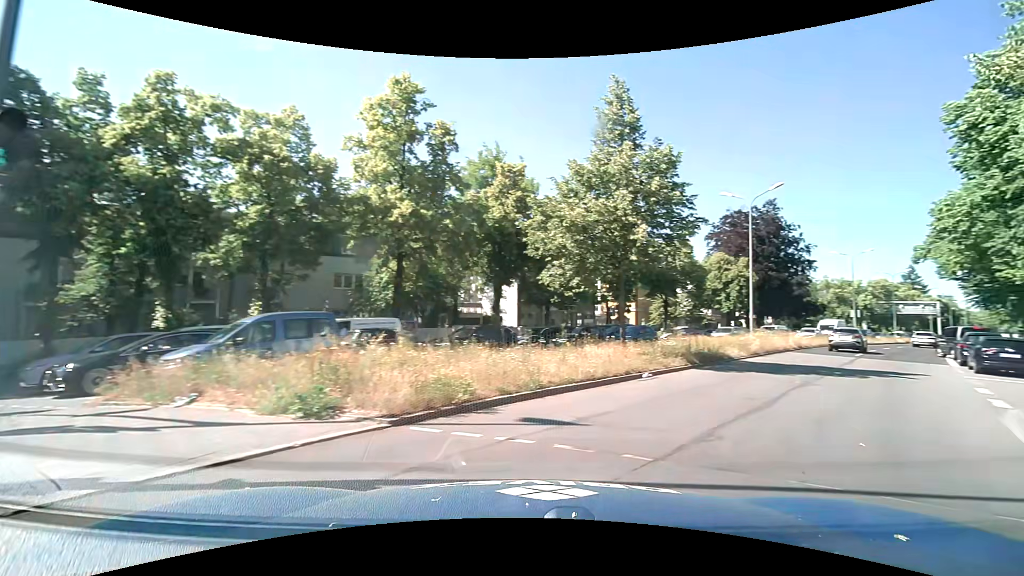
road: secondary_link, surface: asphalt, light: Day
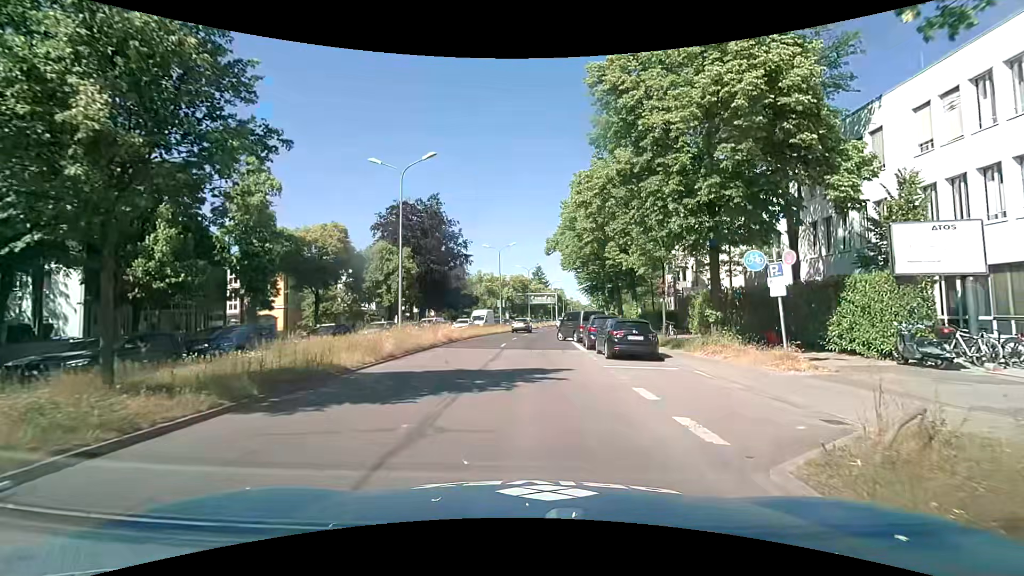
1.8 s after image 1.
(+3.4, +7.4) m; +36°
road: primary
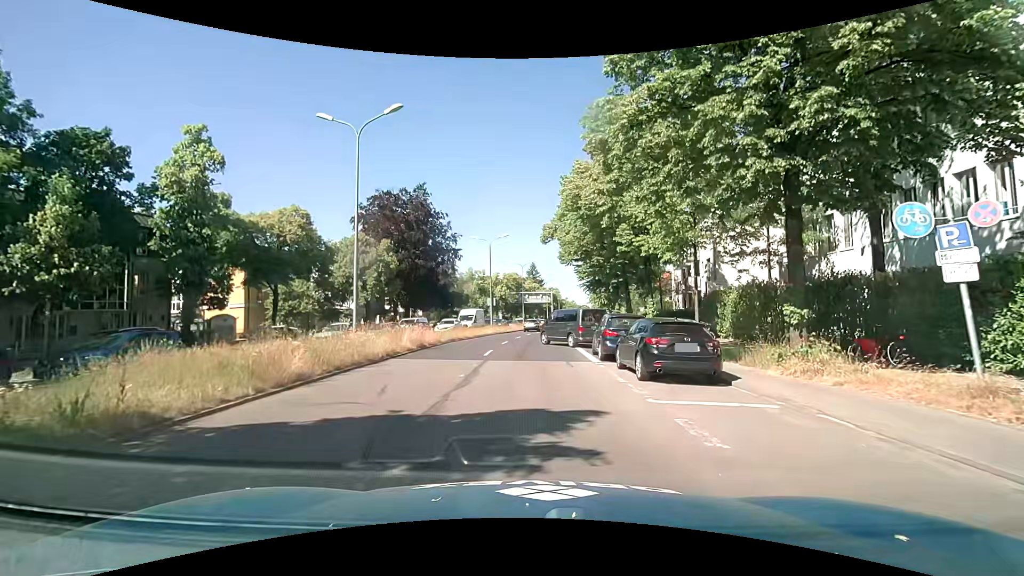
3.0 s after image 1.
(+0.1, +6.2) m; +1°
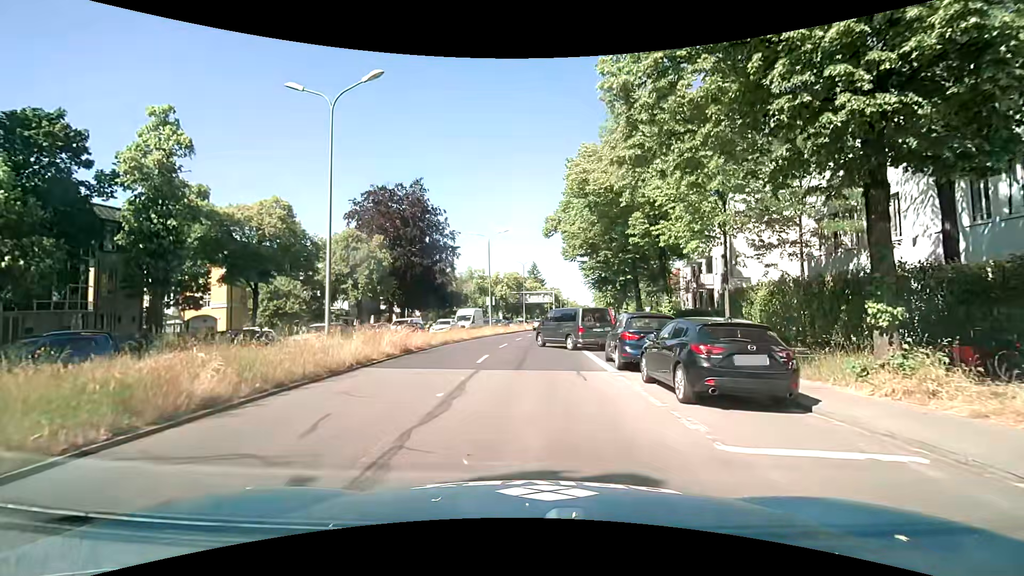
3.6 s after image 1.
(0.0, +3.1) m; 0°
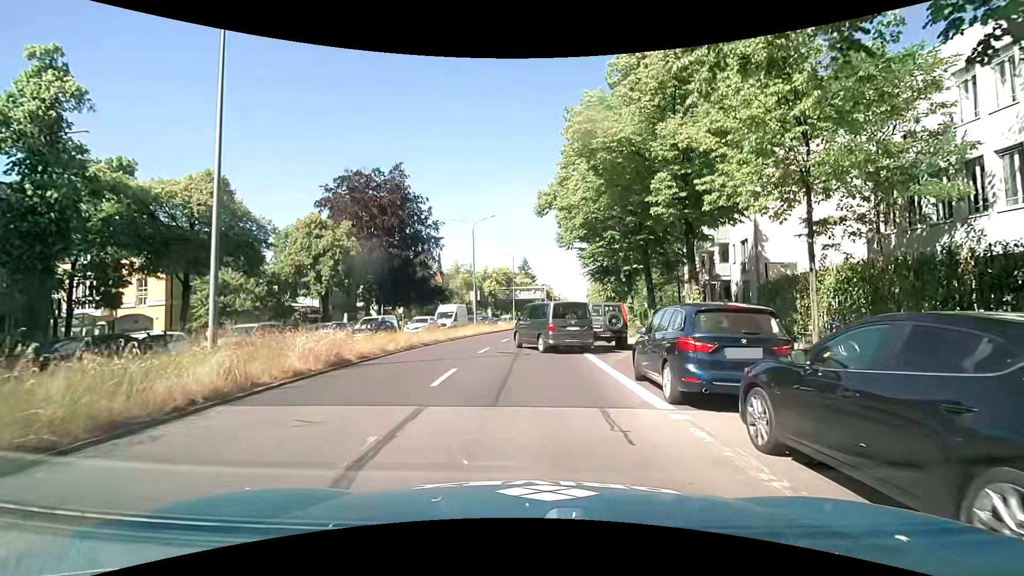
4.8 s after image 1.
(0.0, +6.0) m; 0°
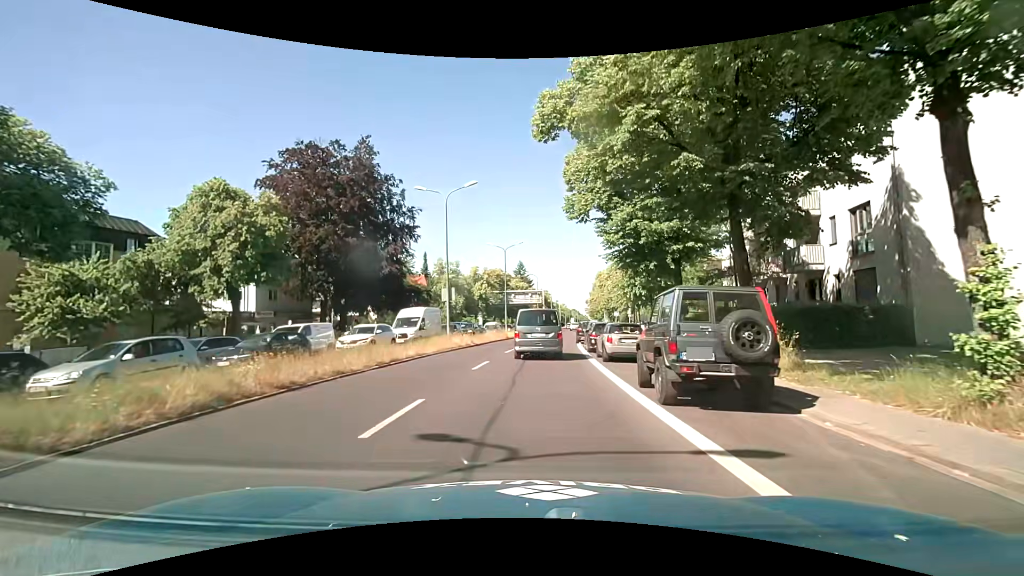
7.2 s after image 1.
(+0.3, +13.1) m; +1°
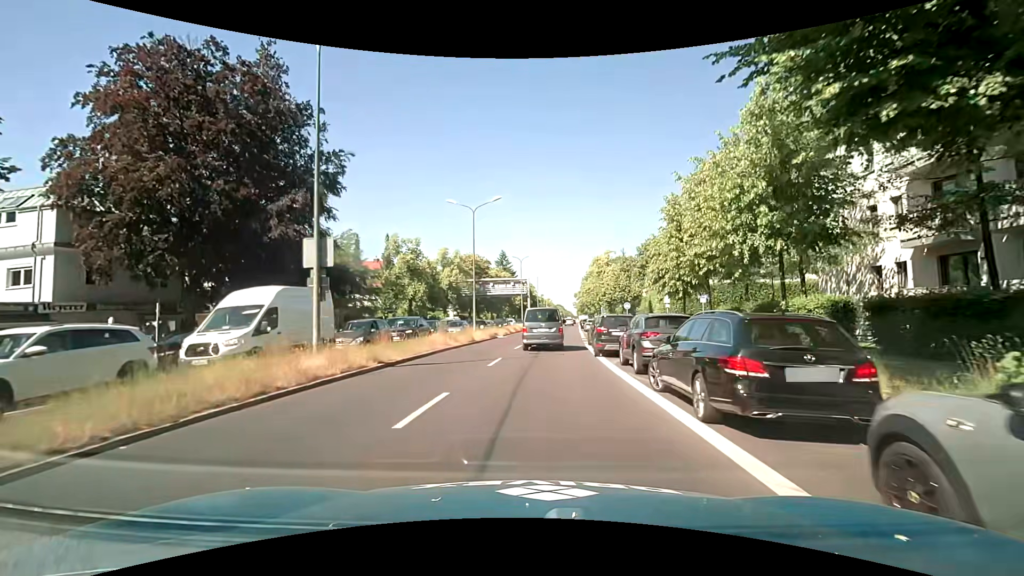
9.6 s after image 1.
(+0.5, +17.9) m; +3°
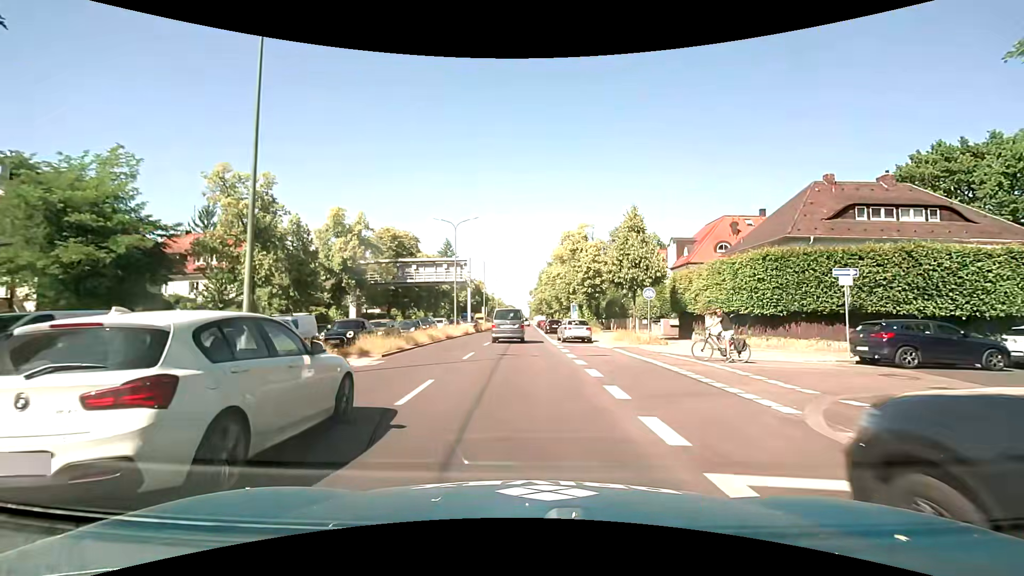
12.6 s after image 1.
(+0.9, +25.5) m; +5°
(0, +10) (0, +20) (0, +30) (-1, +40) (-2, +50) (-3, +60) (-3, +70) (-3, +80) (-3, +90) (-3, +100) m
